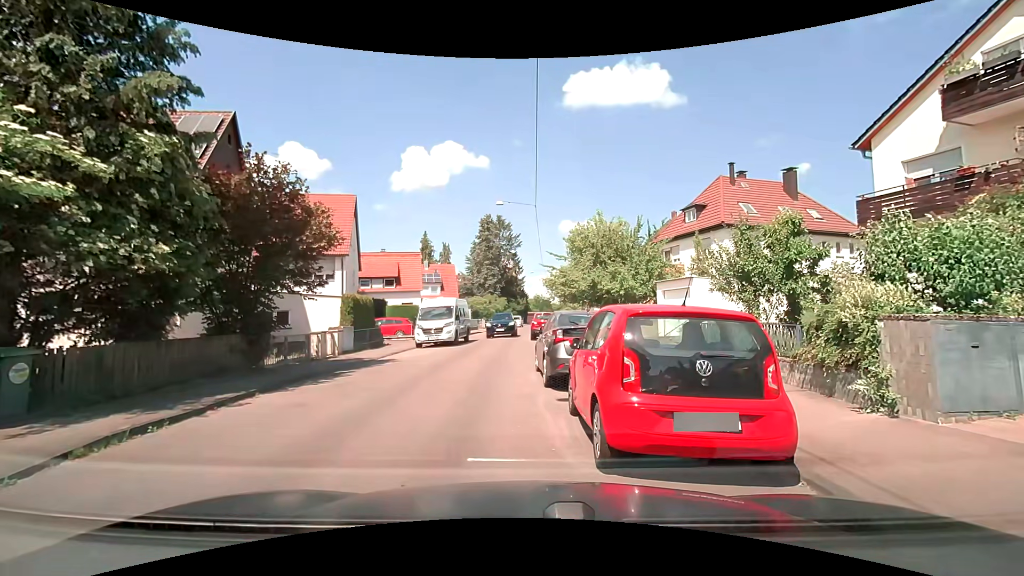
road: residential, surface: asphalt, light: Day
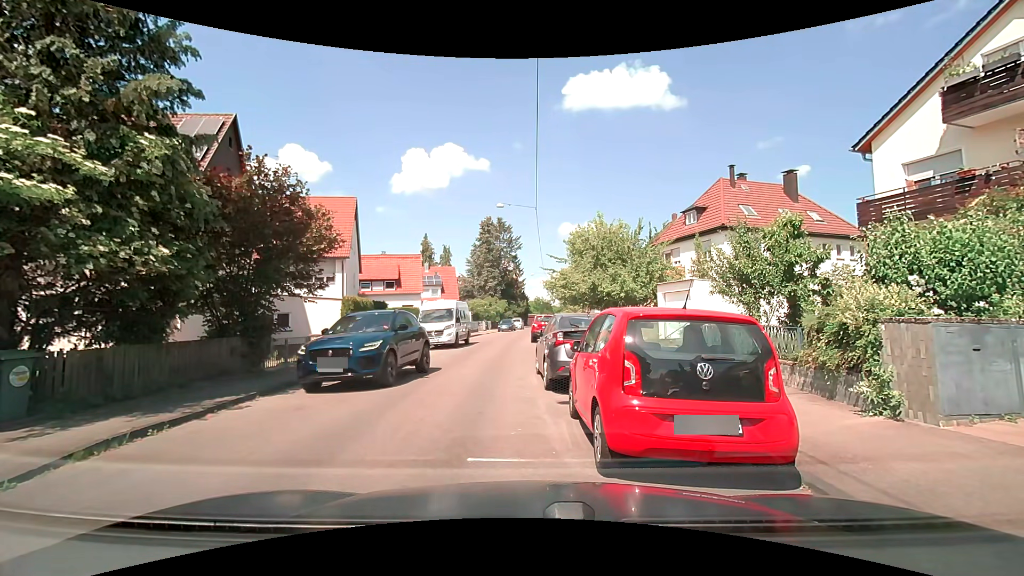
(0.0, +0.1) m; 0°
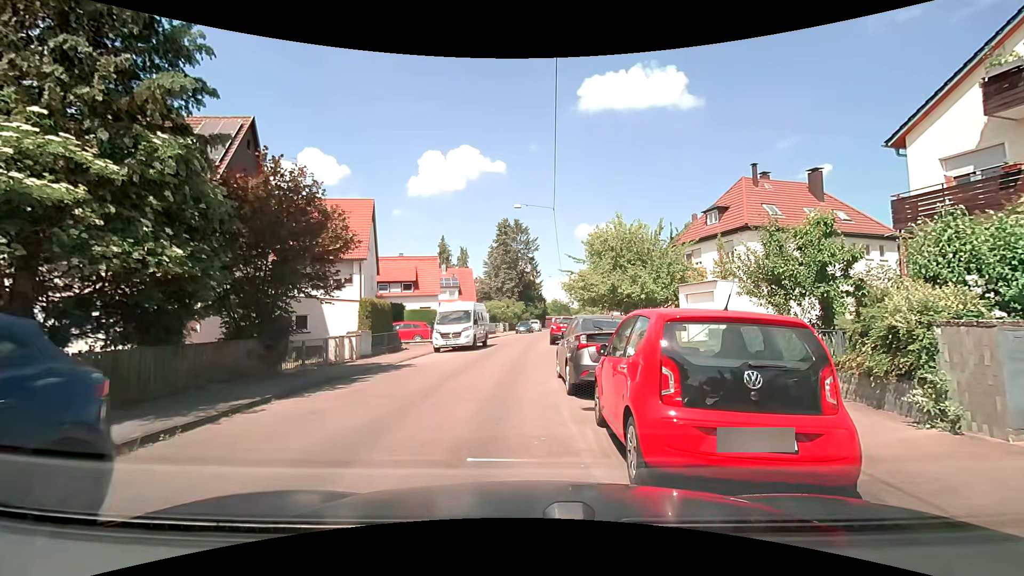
(0.0, +0.4) m; 0°
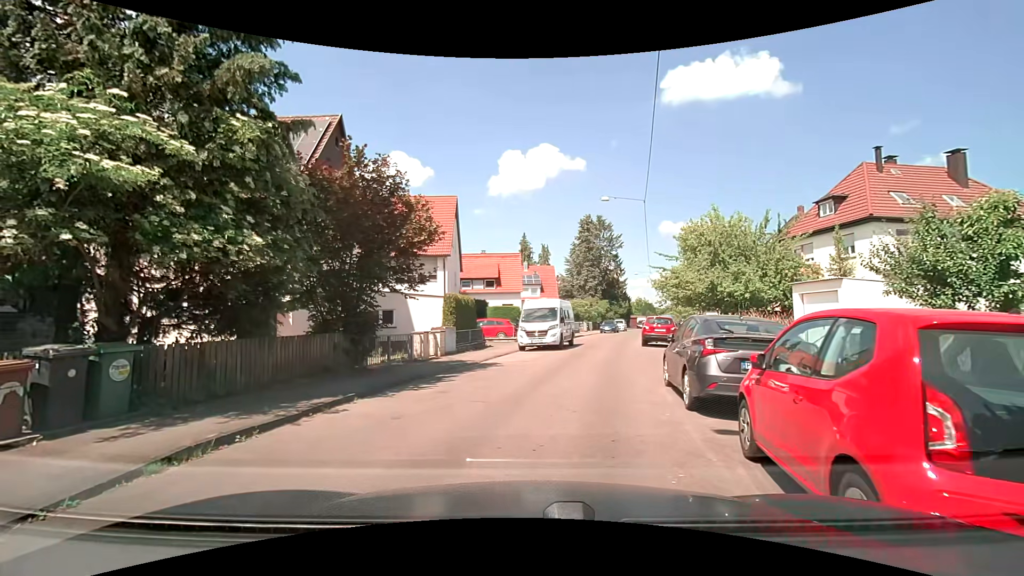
(0.0, +1.3) m; -11°
